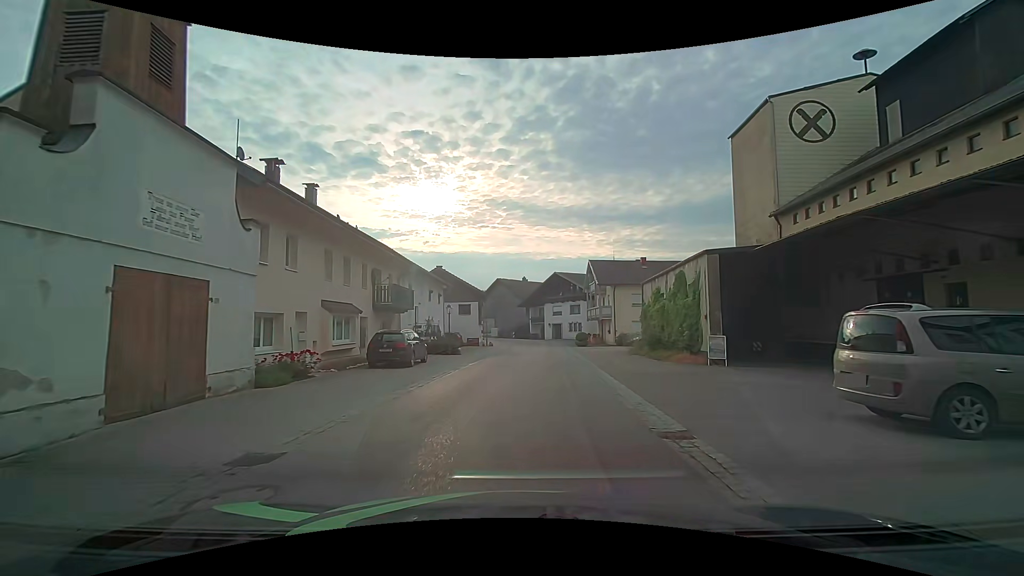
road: tertiary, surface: asphalt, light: Day
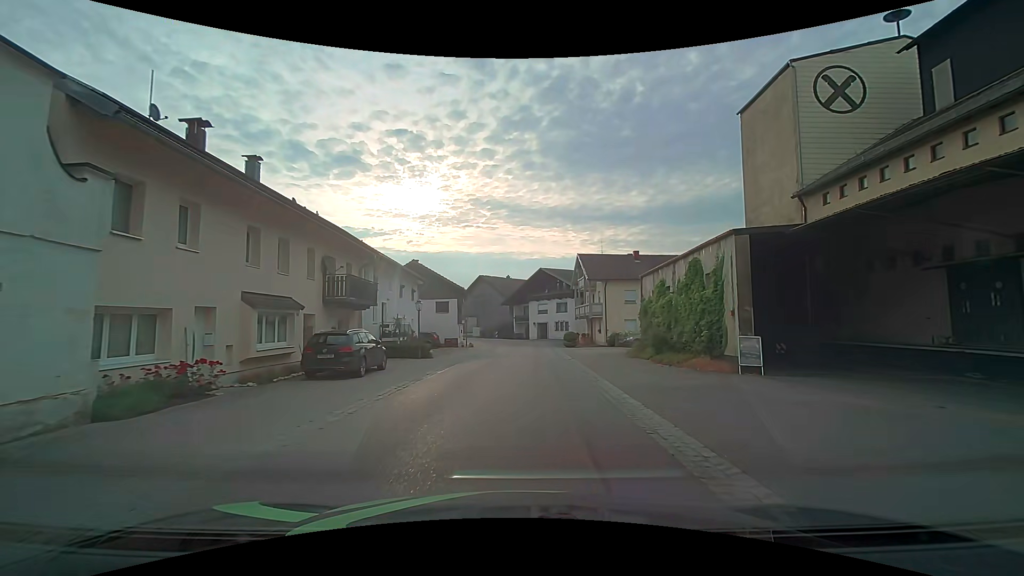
(+0.1, +4.3) m; +2°
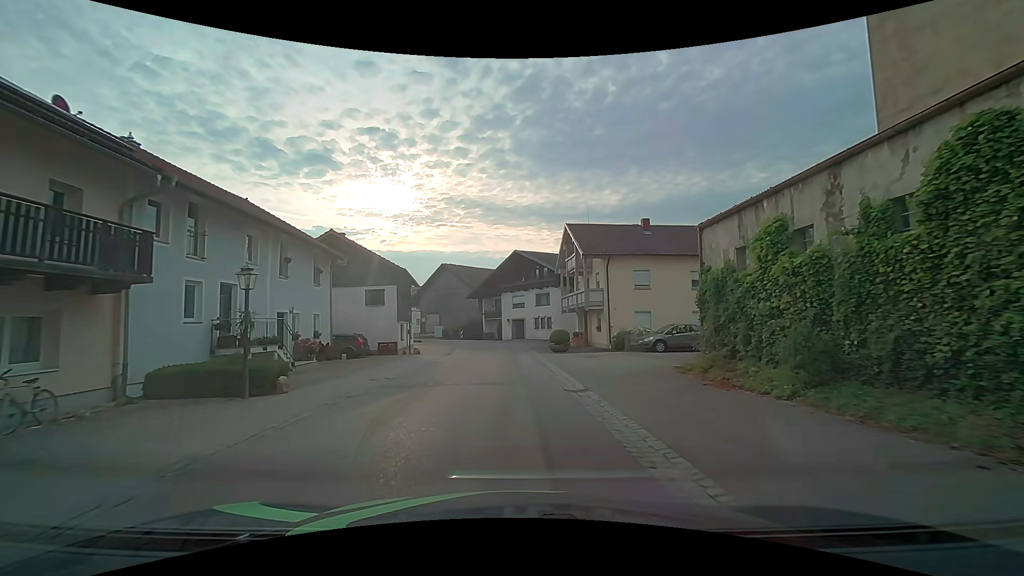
(+0.4, +13.9) m; +2°
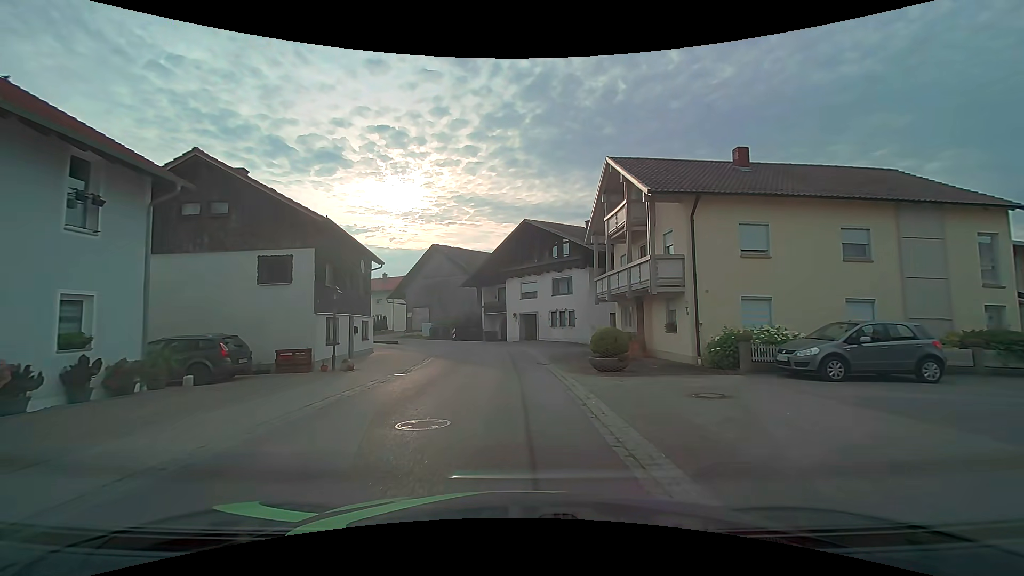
(0.0, +14.4) m; -1°
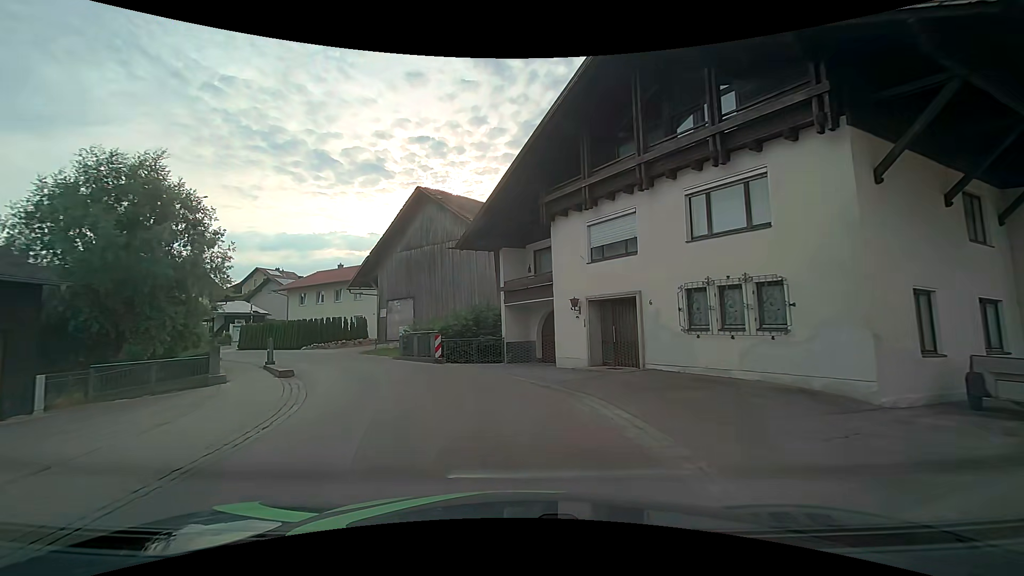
(-0.6, +24.9) m; -4°
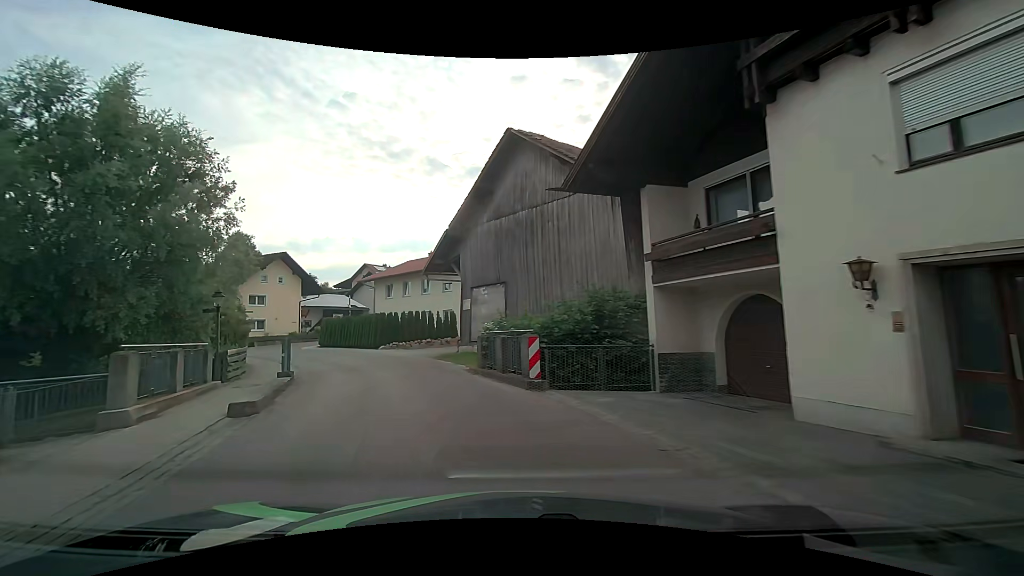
(-0.9, +9.4) m; -12°
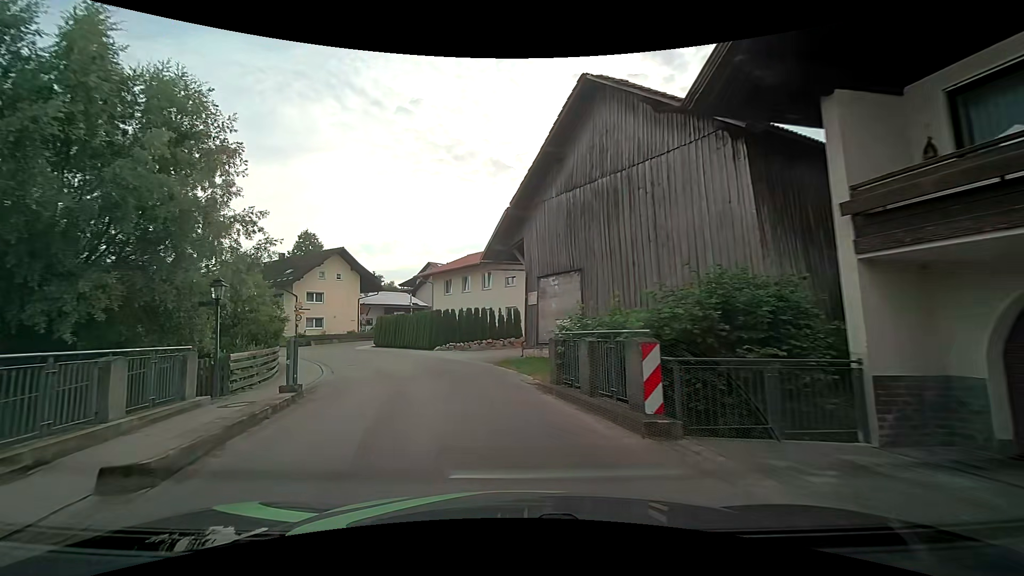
(-0.3, +4.6) m; -8°
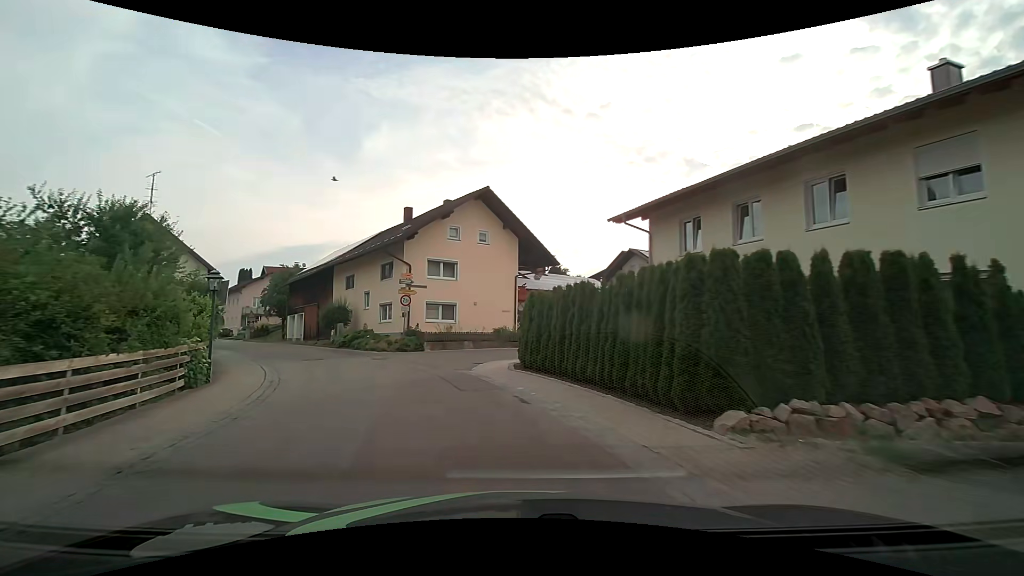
(-4.4, +23.3) m; -21°
(-1, +10) (-5, +19) (-10, +28) (-16, +36) (-22, +43) (-29, +51) (-35, +59) (-42, +67) (-48, +74) (-55, +82) m
